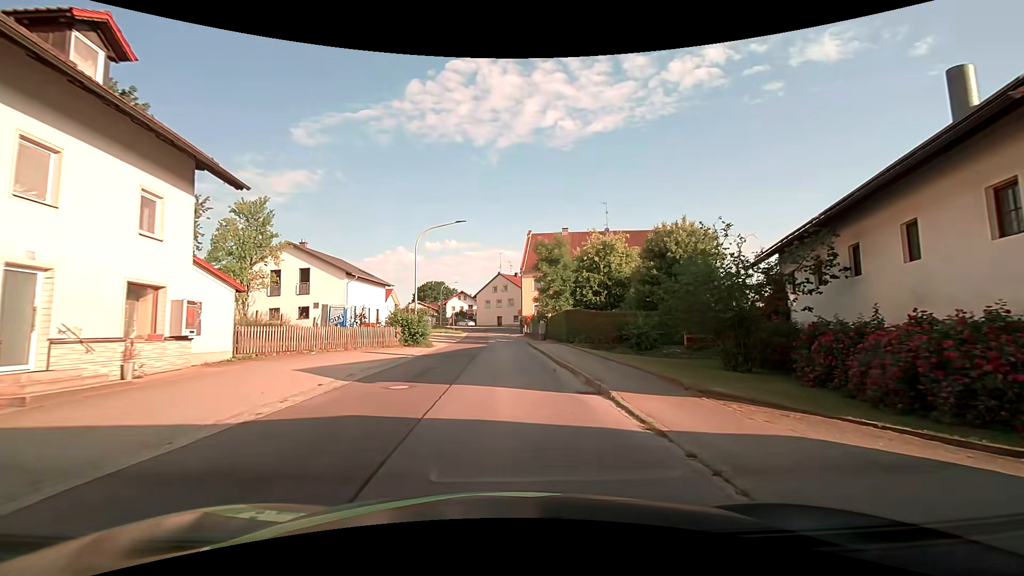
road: tertiary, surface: asphalt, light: Day
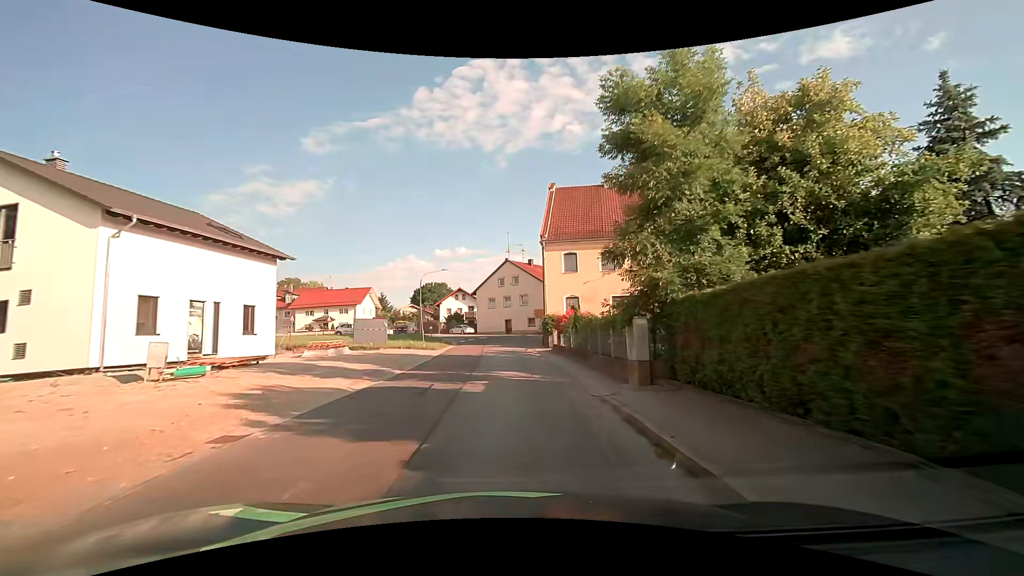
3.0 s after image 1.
(-0.3, +26.7) m; -2°
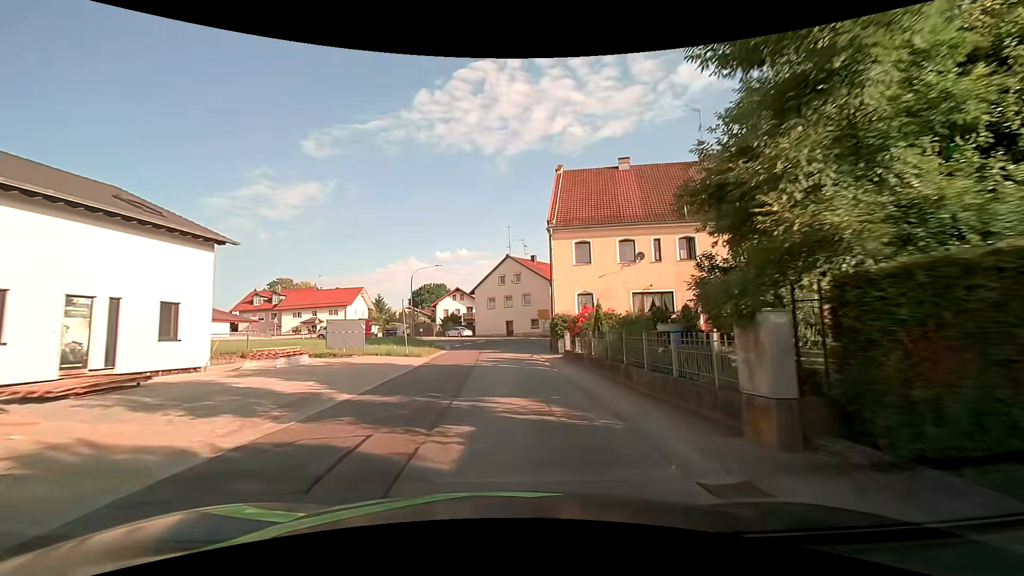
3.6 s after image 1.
(0.0, +5.8) m; 0°
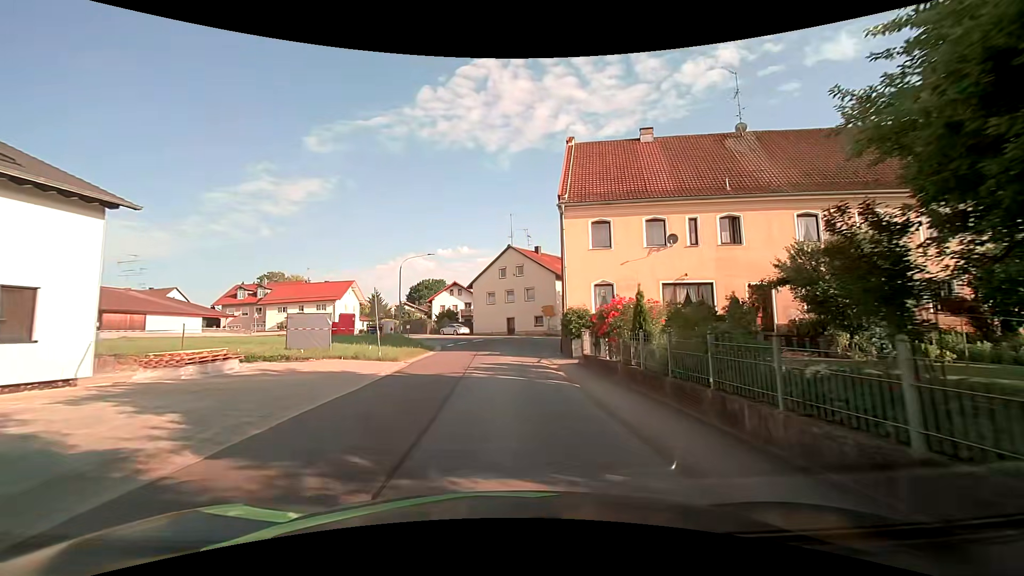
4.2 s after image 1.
(0.0, +5.7) m; 0°
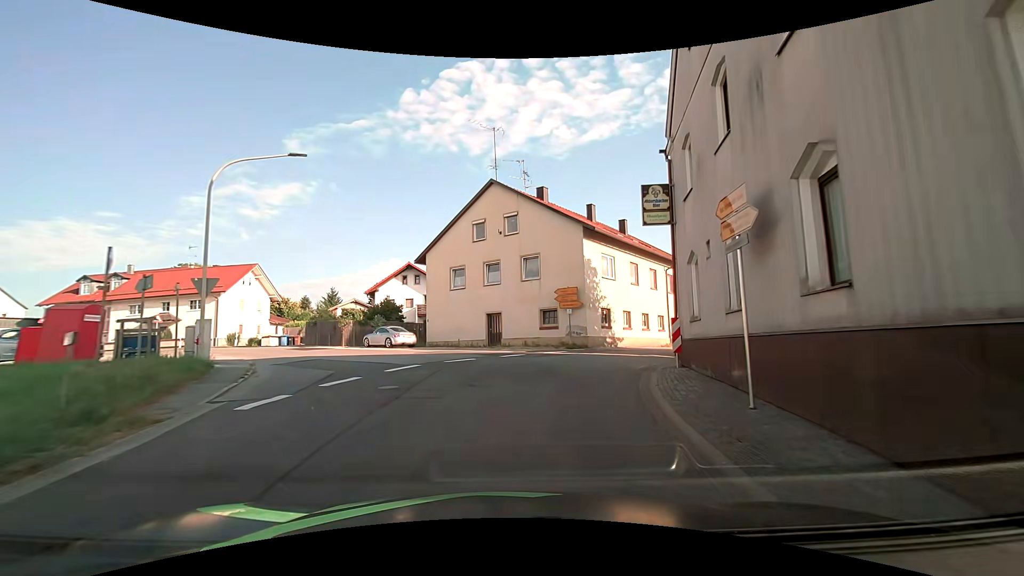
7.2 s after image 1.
(0.0, +26.1) m; +2°
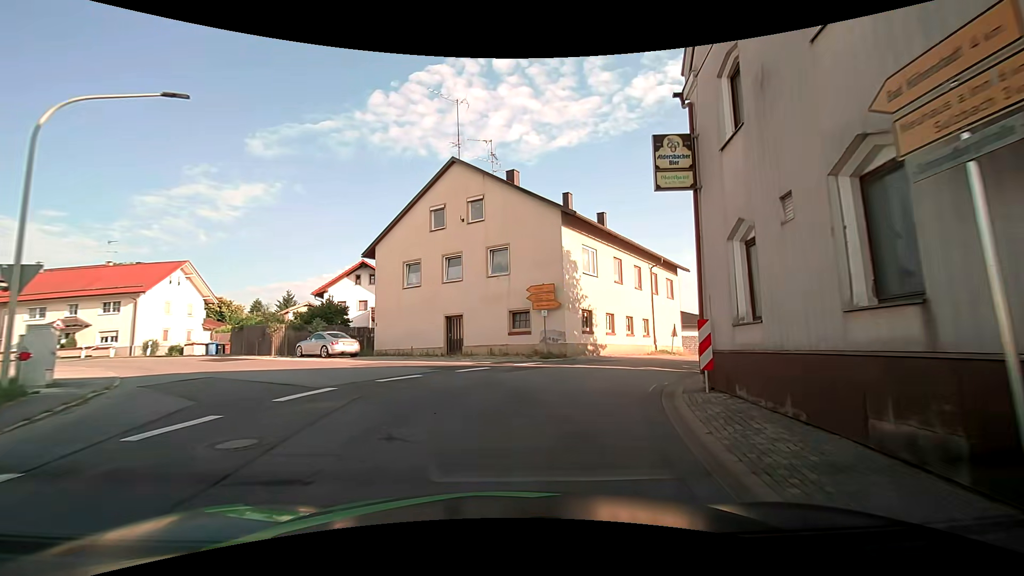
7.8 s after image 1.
(+0.1, +4.6) m; +1°
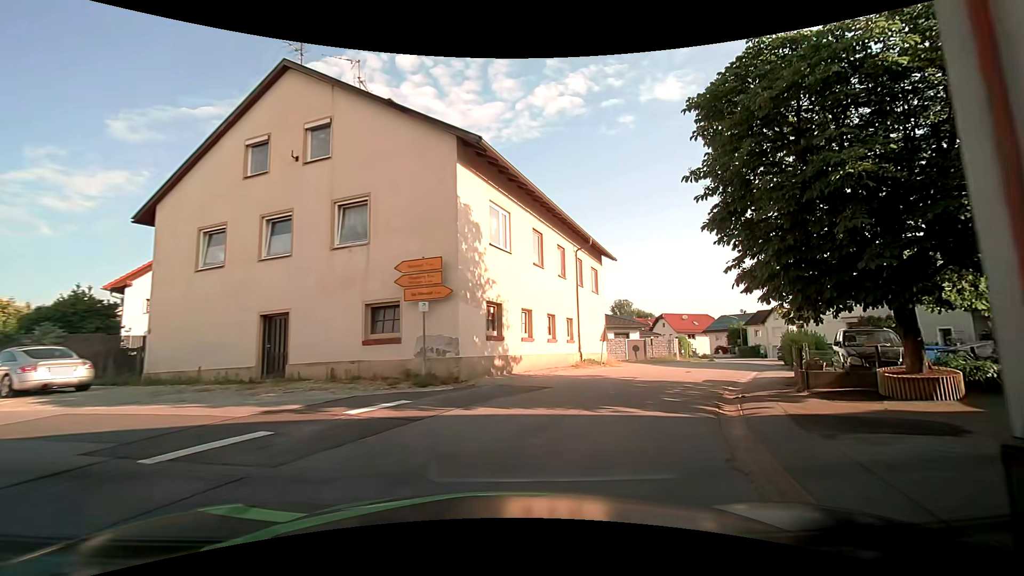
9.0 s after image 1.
(+1.1, +8.8) m; +13°
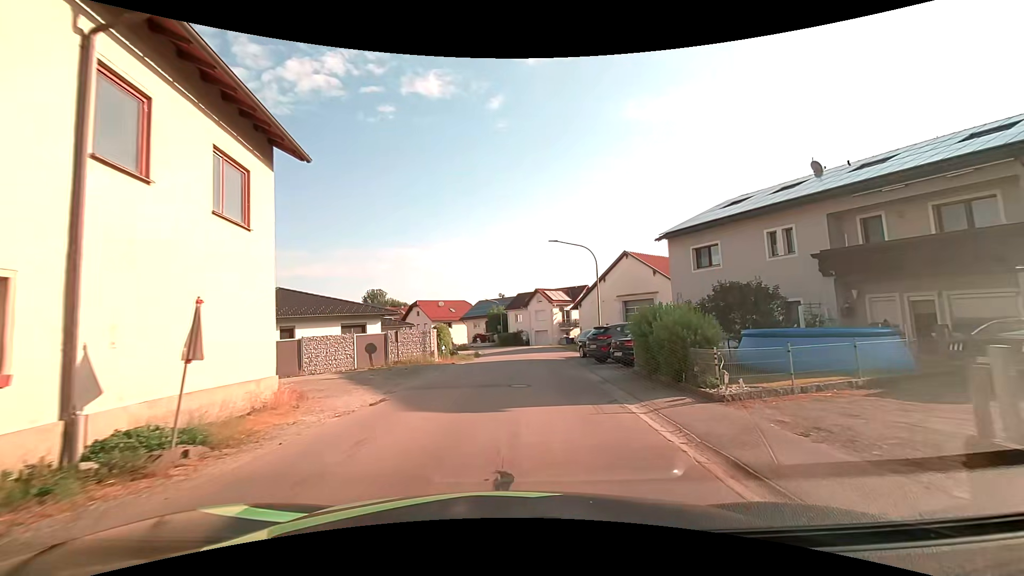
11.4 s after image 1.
(+4.4, +16.3) m; +29°
